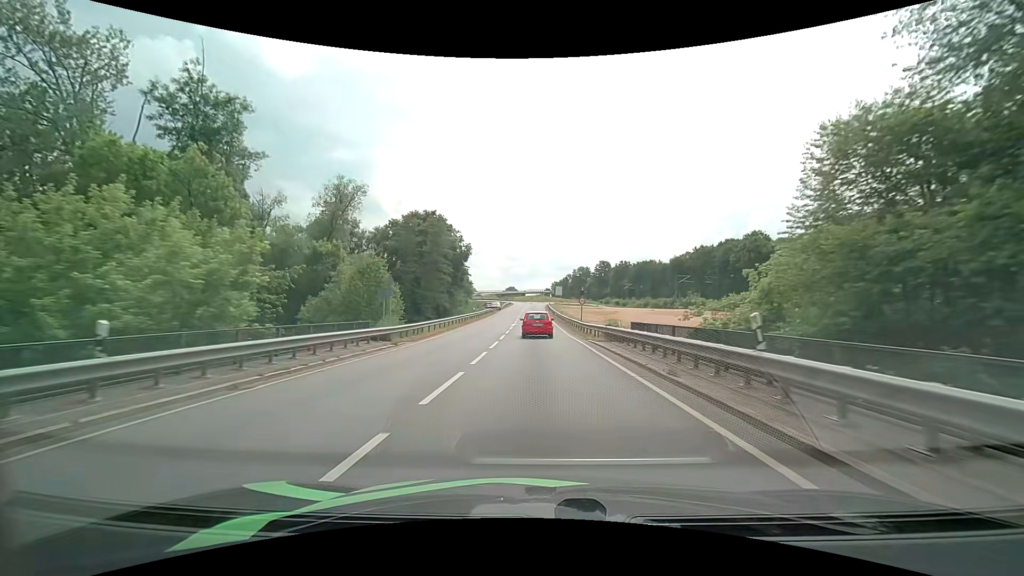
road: primary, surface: asphalt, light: Day
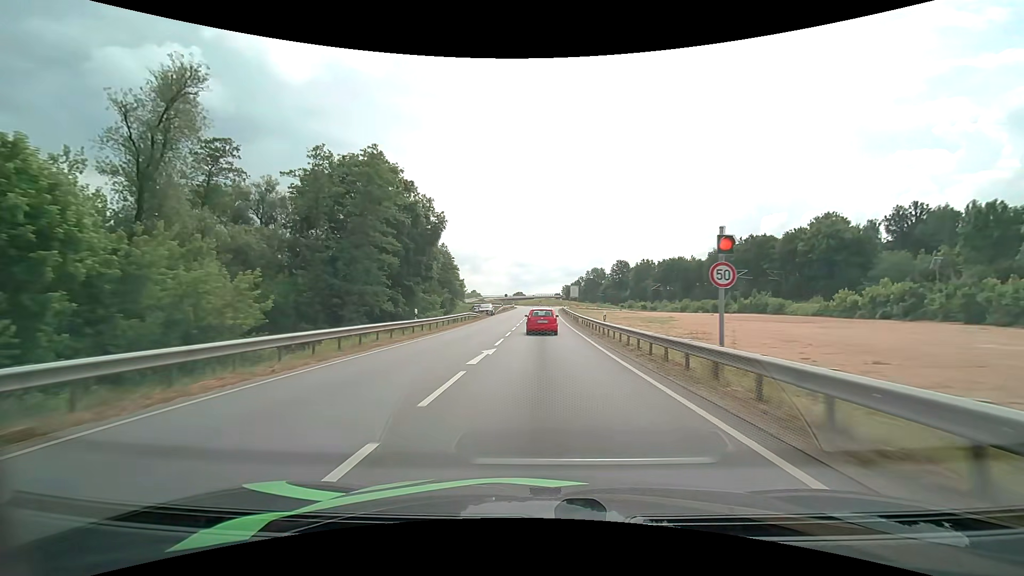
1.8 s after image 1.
(-0.3, +30.6) m; -1°
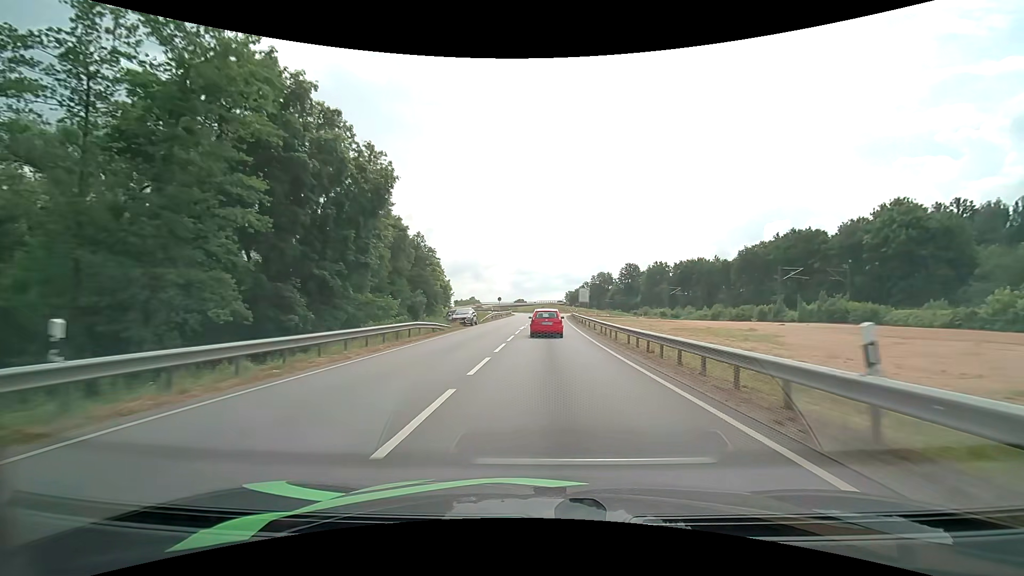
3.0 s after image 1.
(-0.2, +20.5) m; 0°
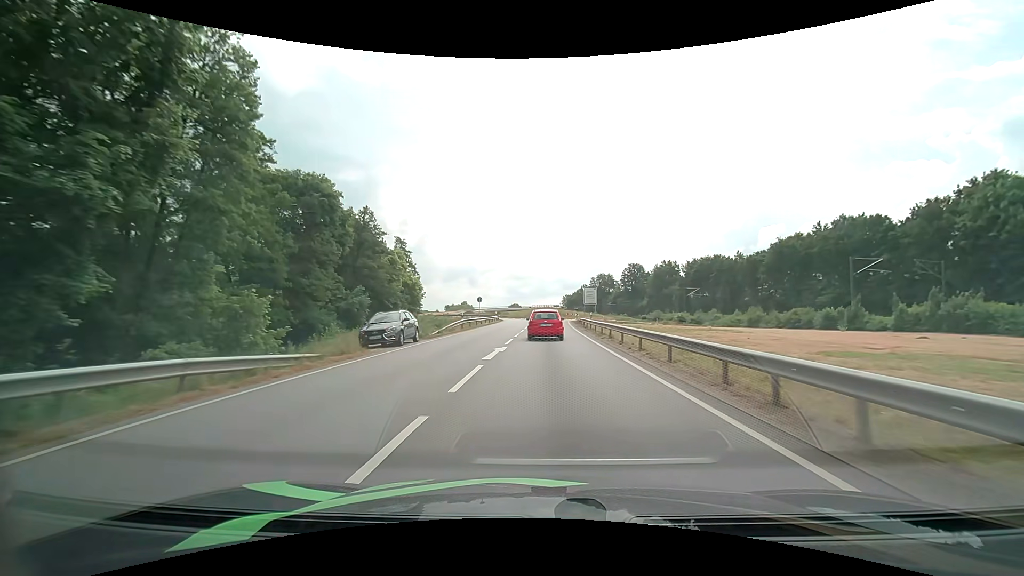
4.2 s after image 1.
(+0.1, +20.2) m; 0°
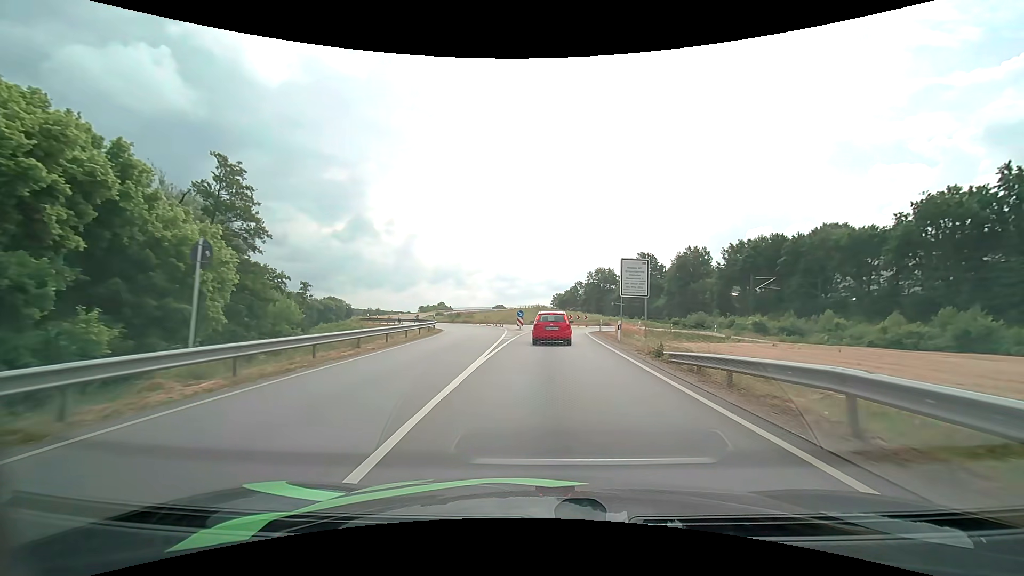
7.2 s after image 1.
(+0.5, +43.4) m; +1°
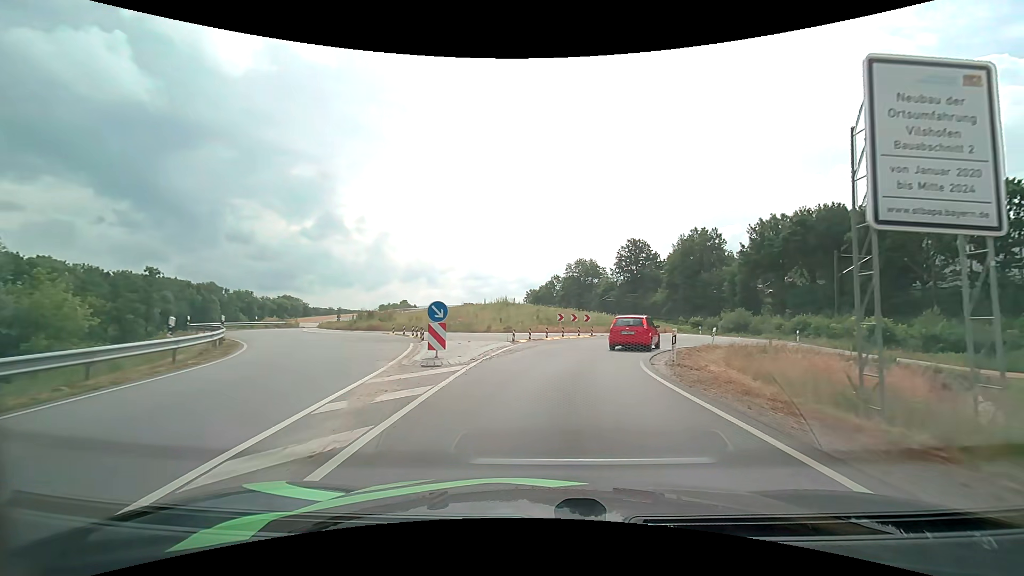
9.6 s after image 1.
(+0.5, +28.2) m; +3°
(0, +10) (+3, +20) (+7, +29) (+12, +37) (+15, +47) (+15, +57) (+12, +67) (+9, +76) (+7, +86) (+6, +96) m
